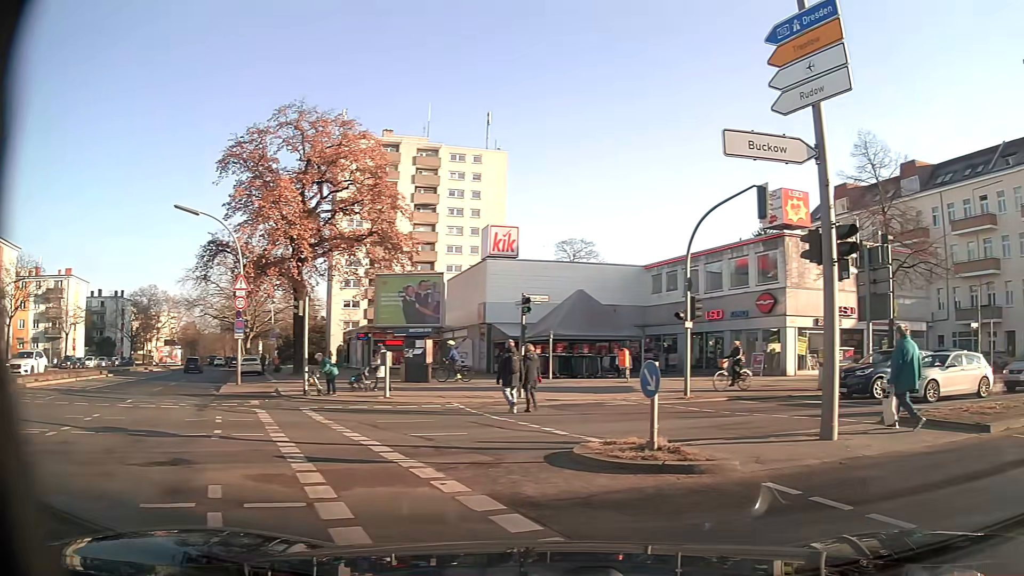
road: secondary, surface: asphalt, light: Day
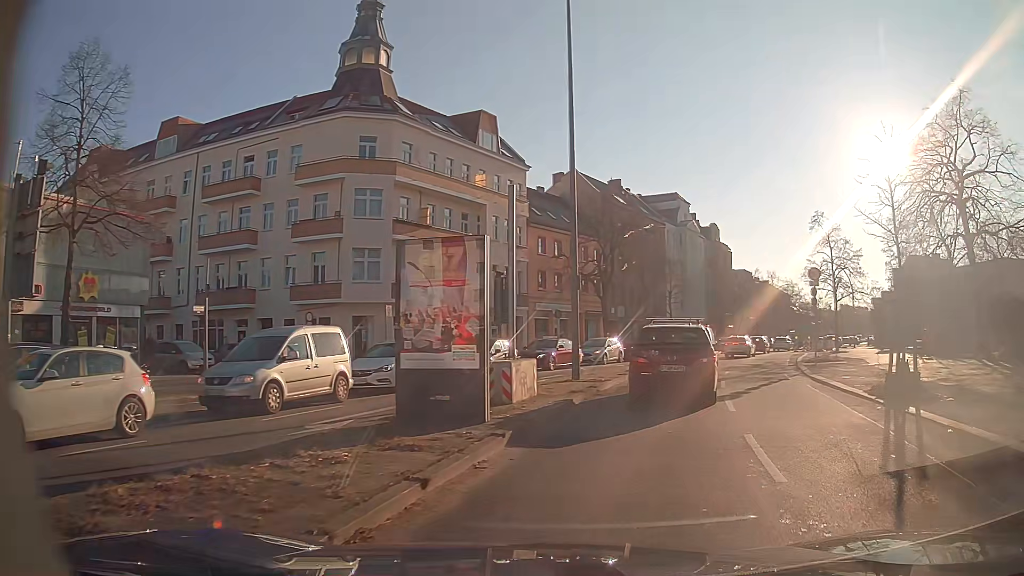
(+6.7, +8.6) m; +63°
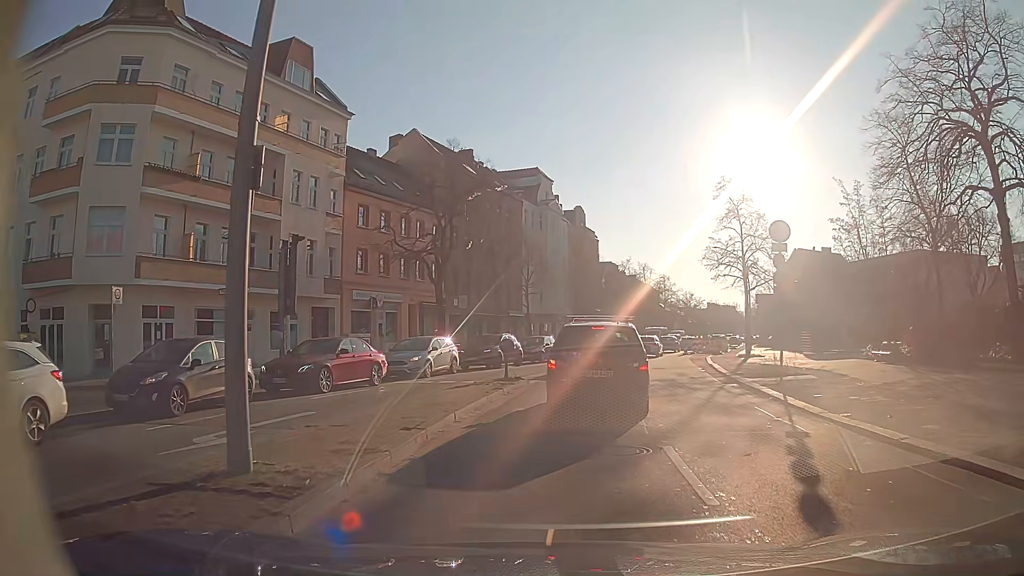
(+1.6, +12.7) m; +10°
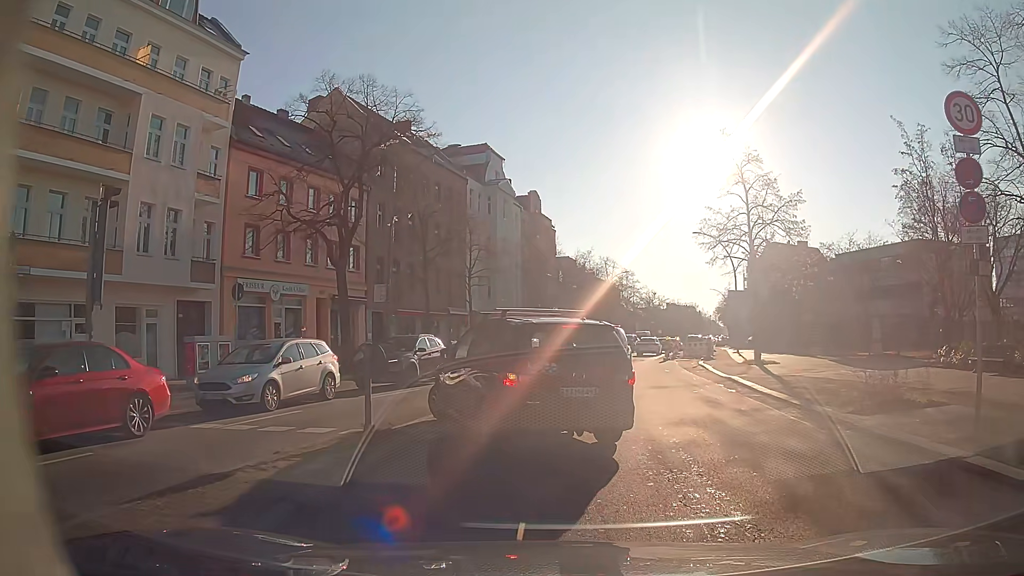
(+0.4, +10.4) m; +2°
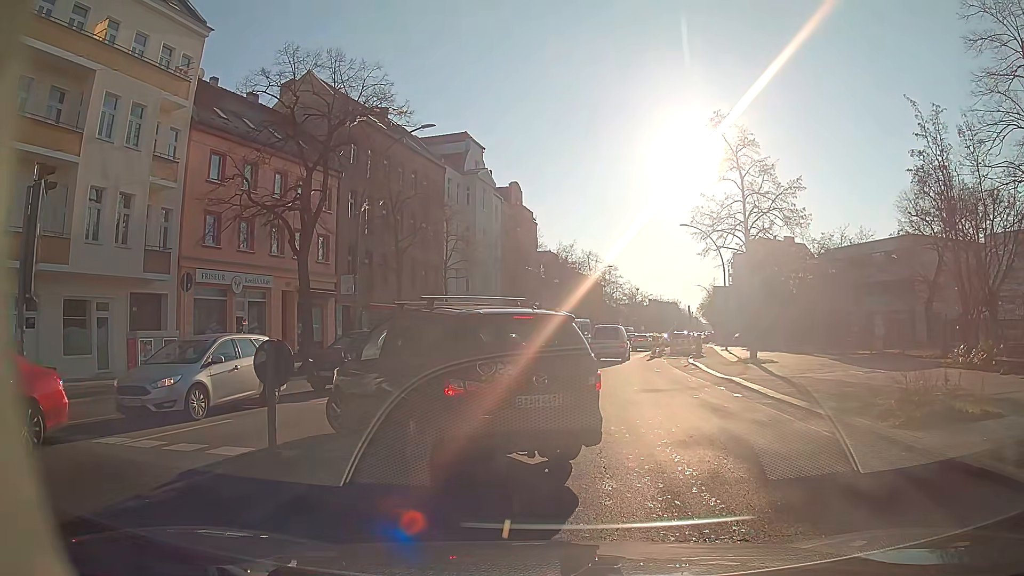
(+0.1, +2.2) m; +1°
